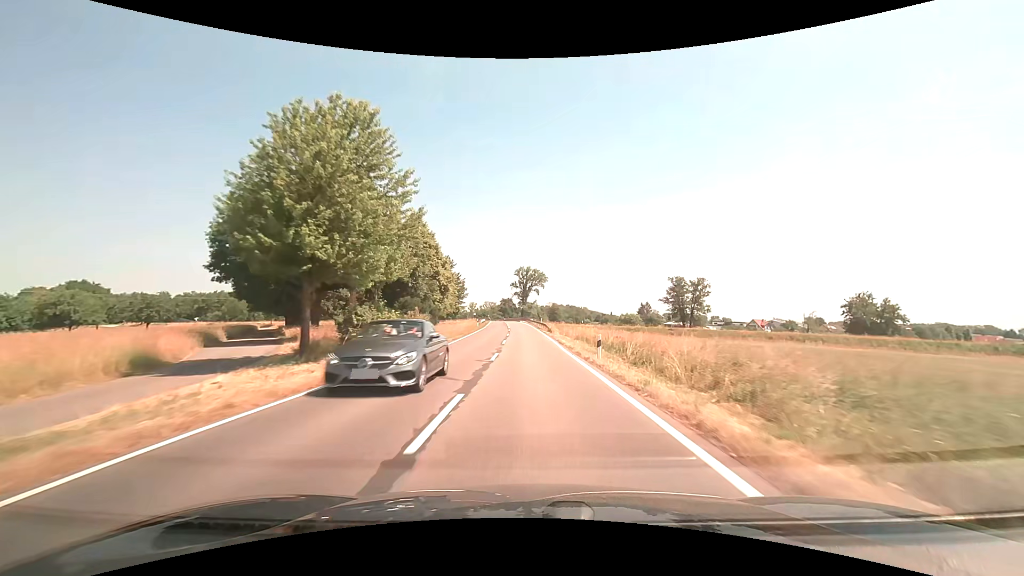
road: secondary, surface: asphalt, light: Day
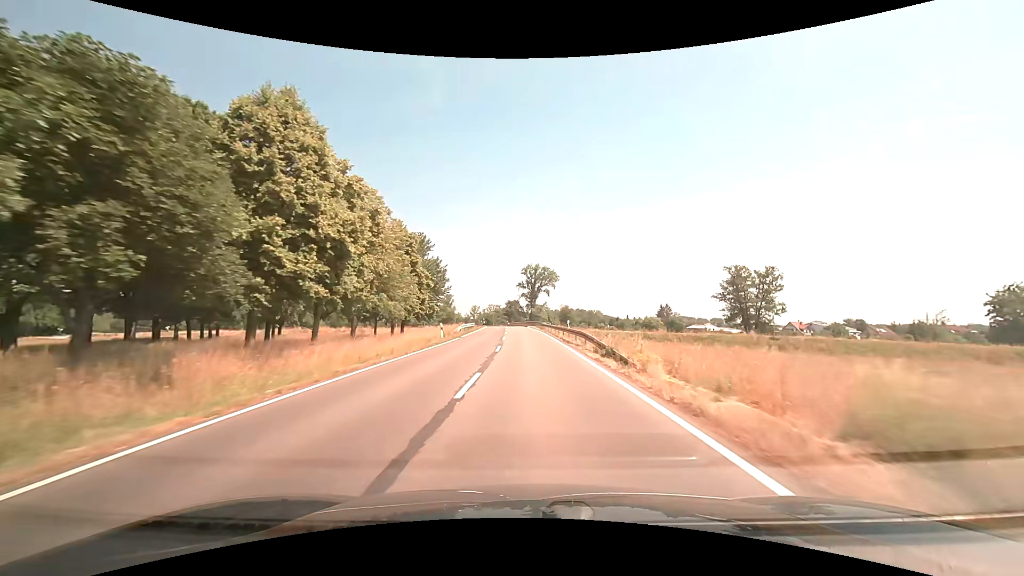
(-0.3, +32.9) m; -1°
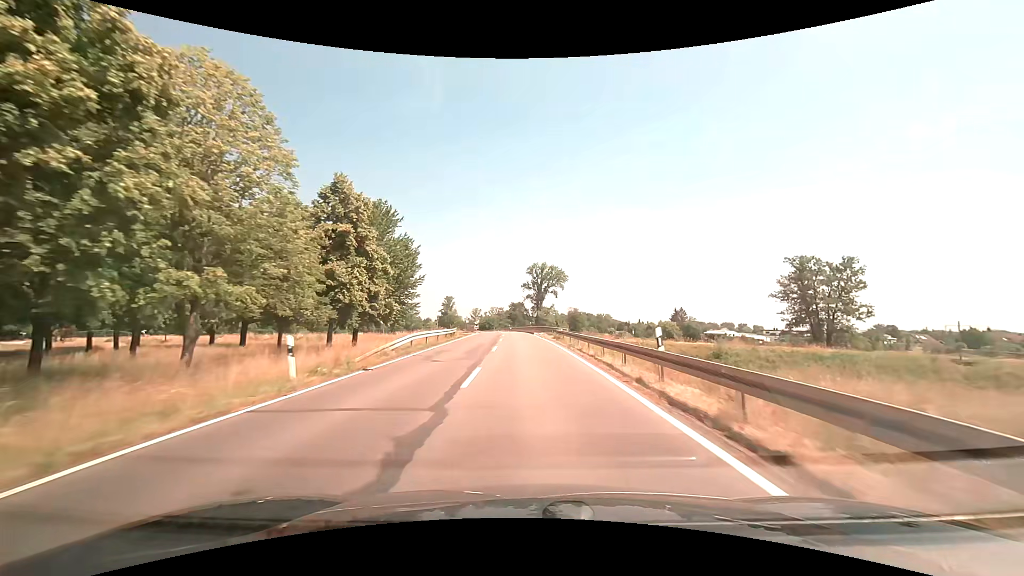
(-0.2, +21.8) m; -1°
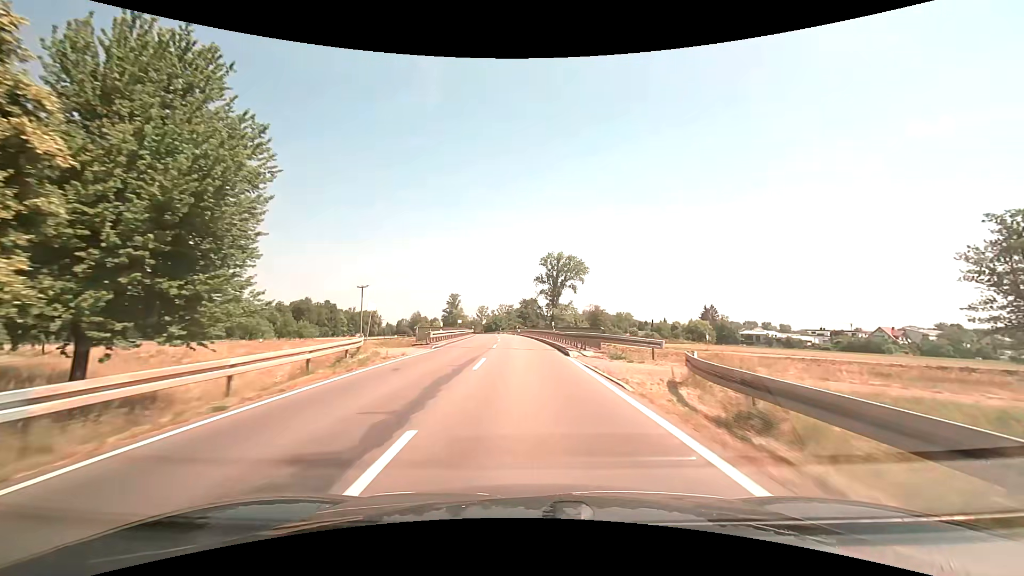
(-0.3, +32.3) m; -1°
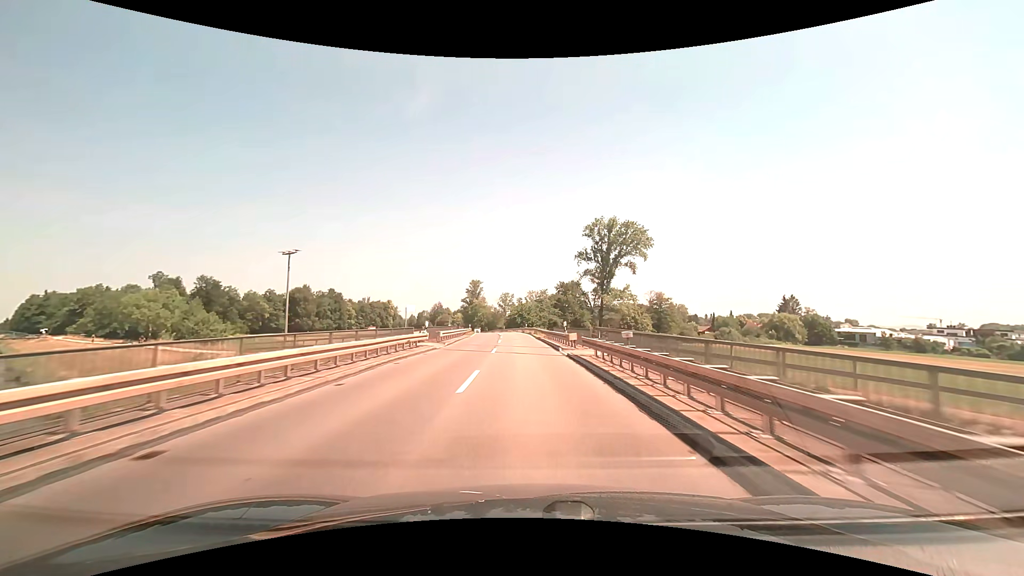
(-1.9, +53.0) m; -4°
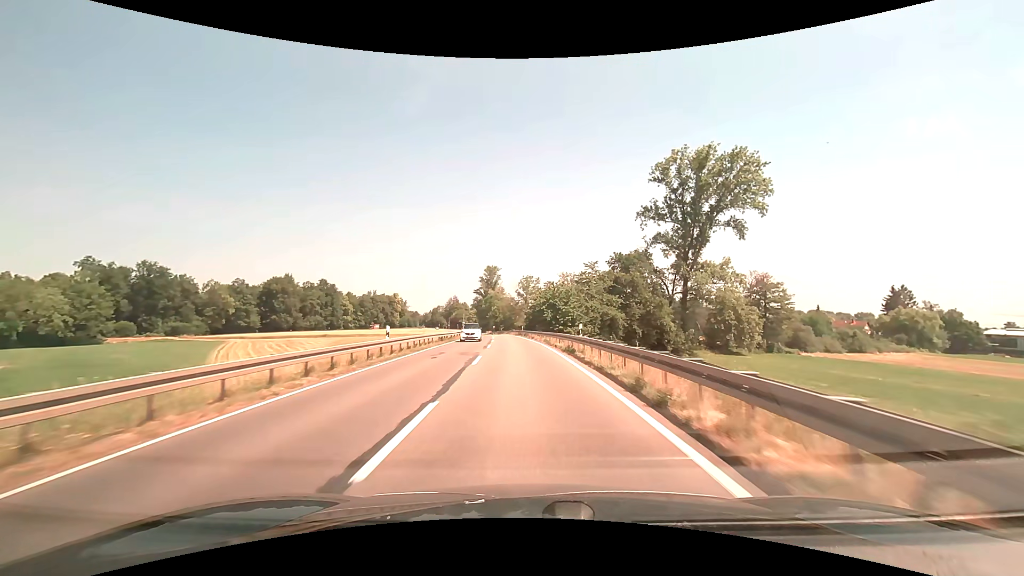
(-1.4, +53.1) m; -3°
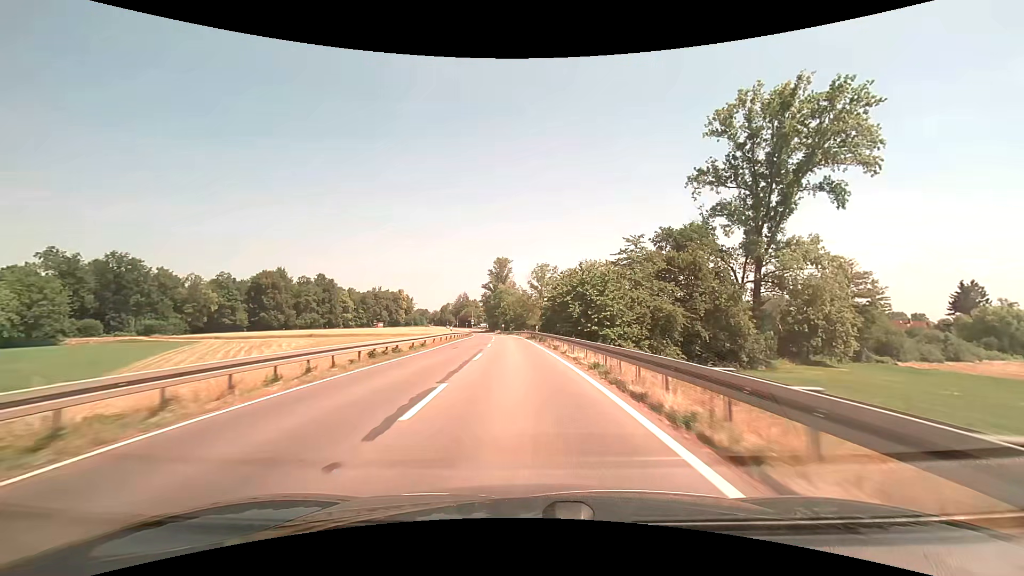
(-0.2, +21.4) m; -2°
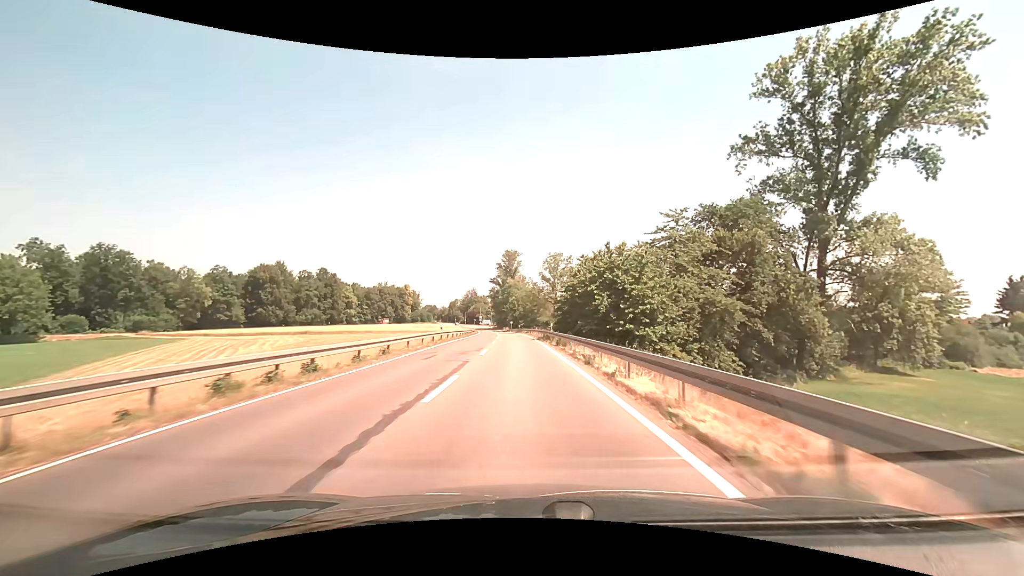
(-0.1, +10.8) m; -1°
(0, +10) (0, +20) (-1, +30) (-1, +40) (-1, +50) (-2, +60) (-3, +70) (-3, +80) (-4, +90) (-5, +100) m
